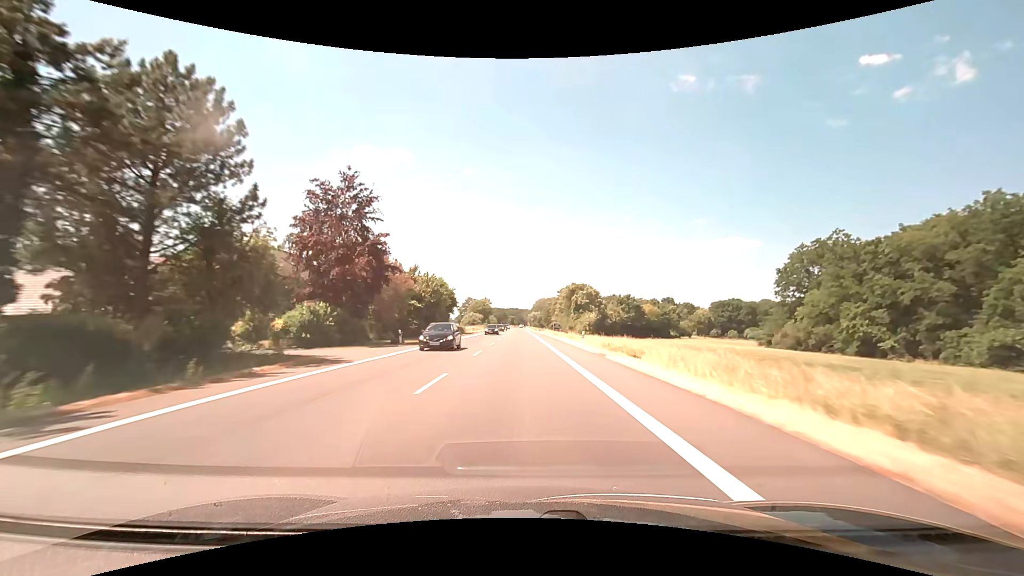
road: primary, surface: asphalt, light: Day
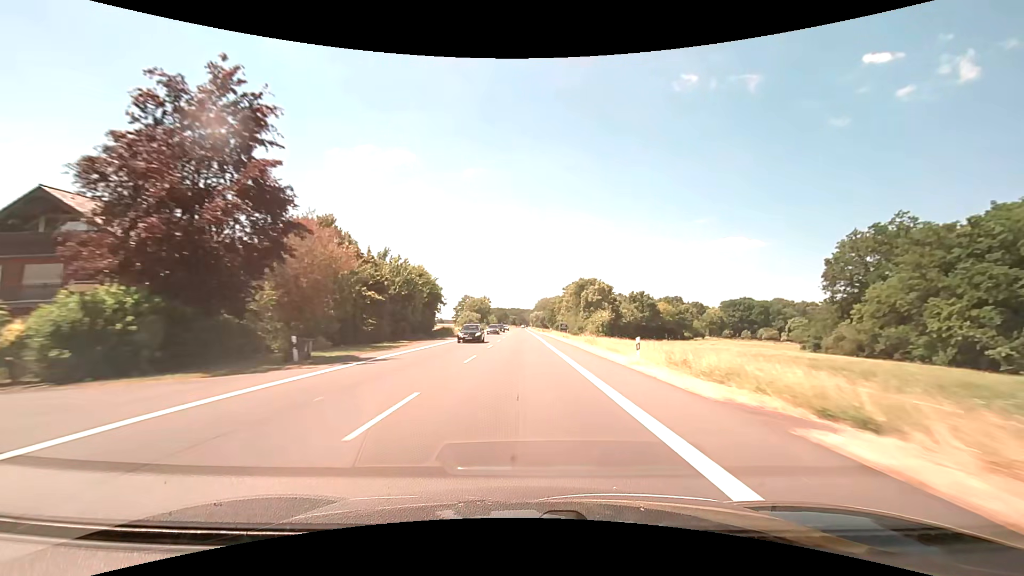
(0.0, +15.8) m; 0°
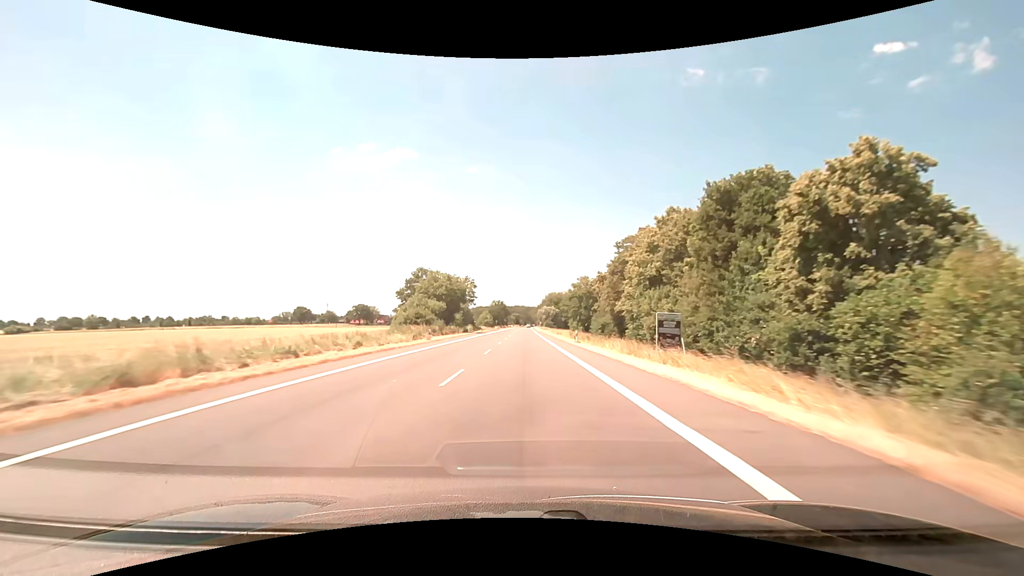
(-0.3, +79.0) m; 0°
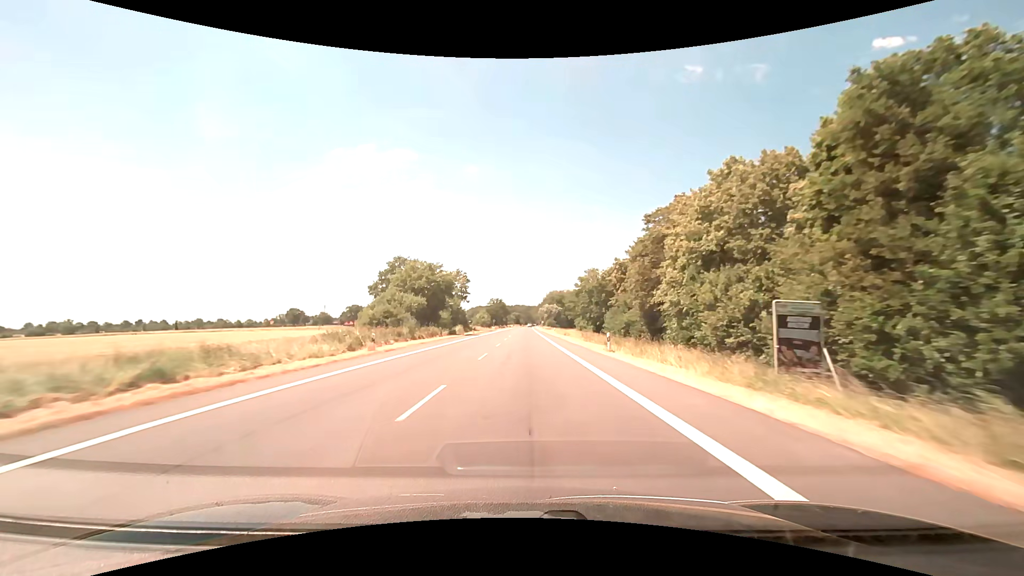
(0.0, +15.8) m; 0°
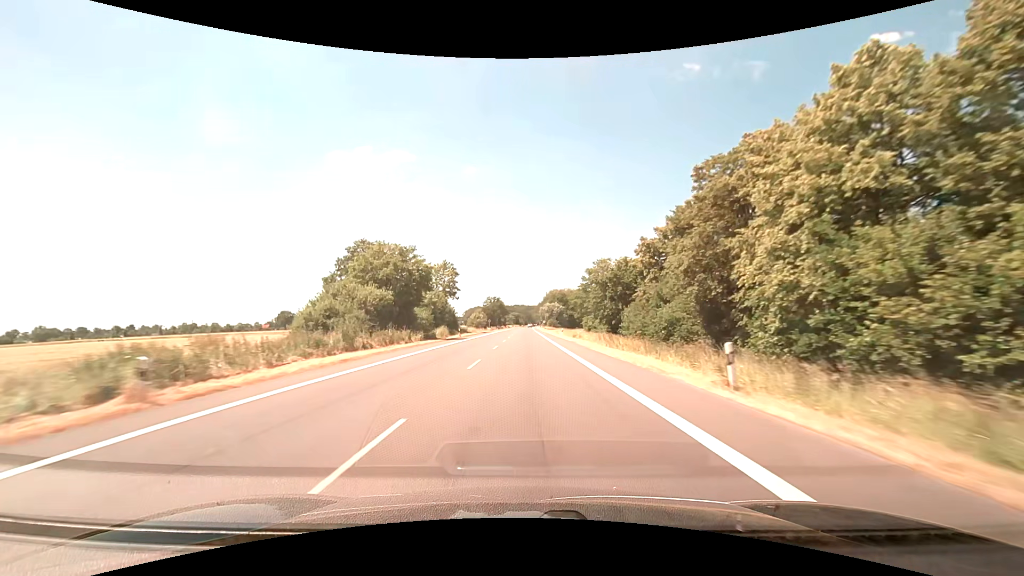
(0.0, +15.9) m; 0°
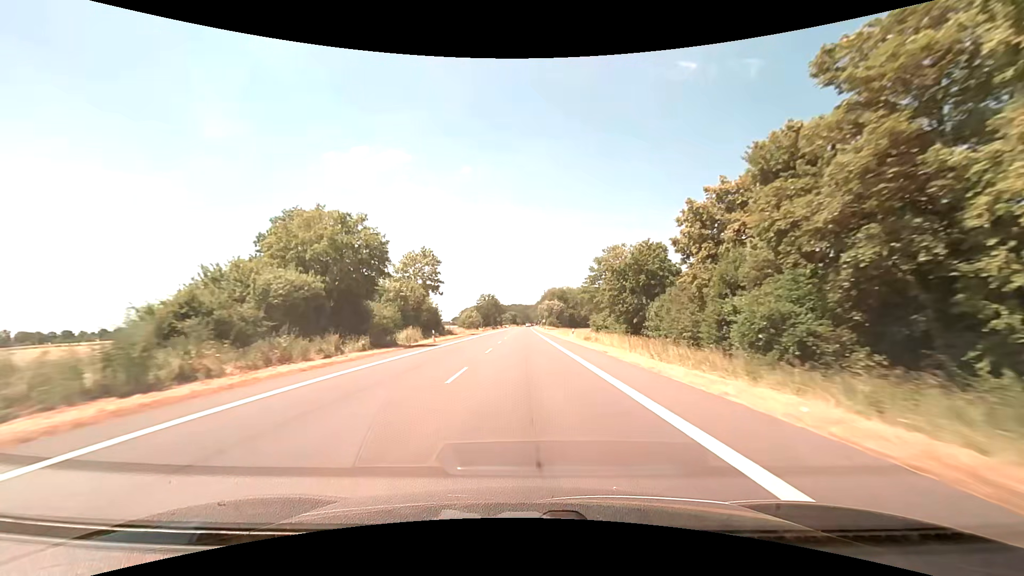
(0.0, +15.9) m; 0°
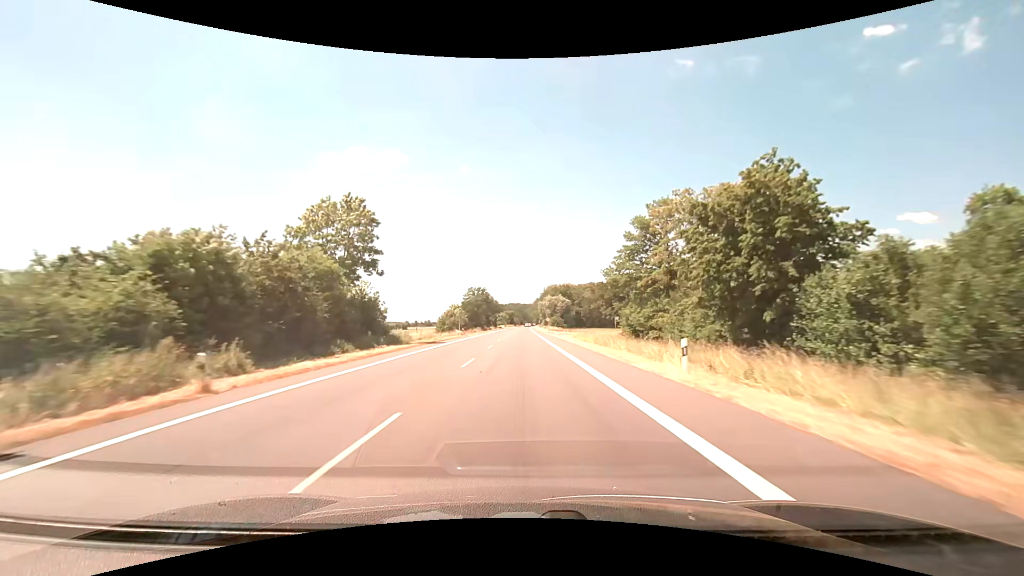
(+0.1, +31.8) m; 0°
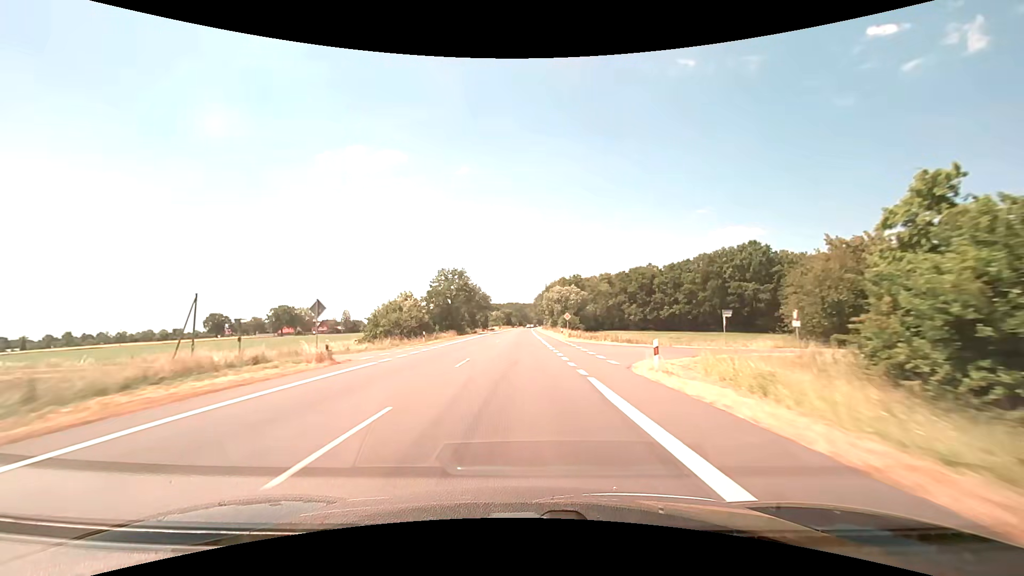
(+0.1, +47.6) m; 0°
(0, +10) (0, +20) (0, +30) (0, +40) (0, +50) (0, +60) (0, +70) (0, +80) (0, +90) (0, +100) m
